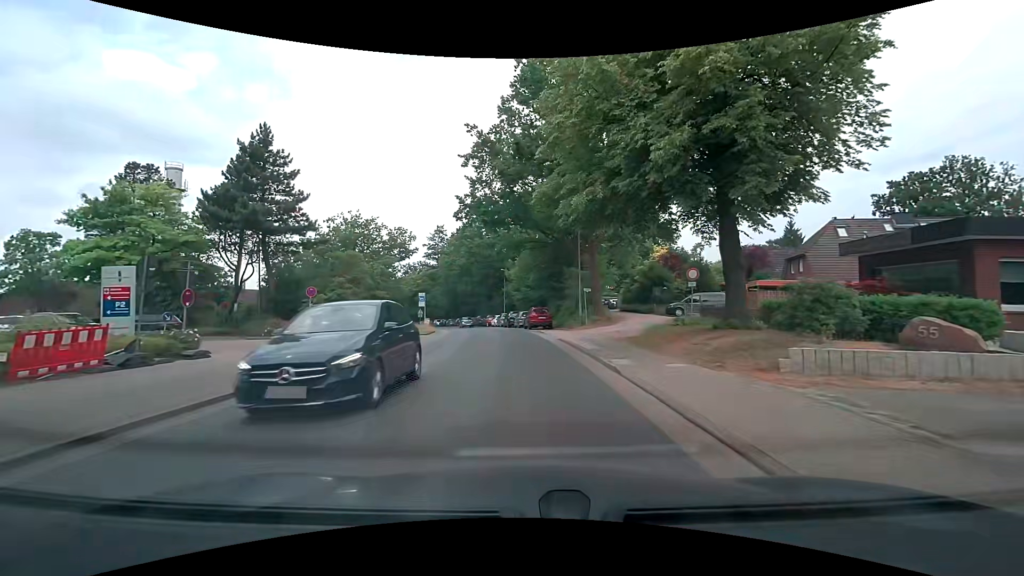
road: tertiary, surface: asphalt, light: Day
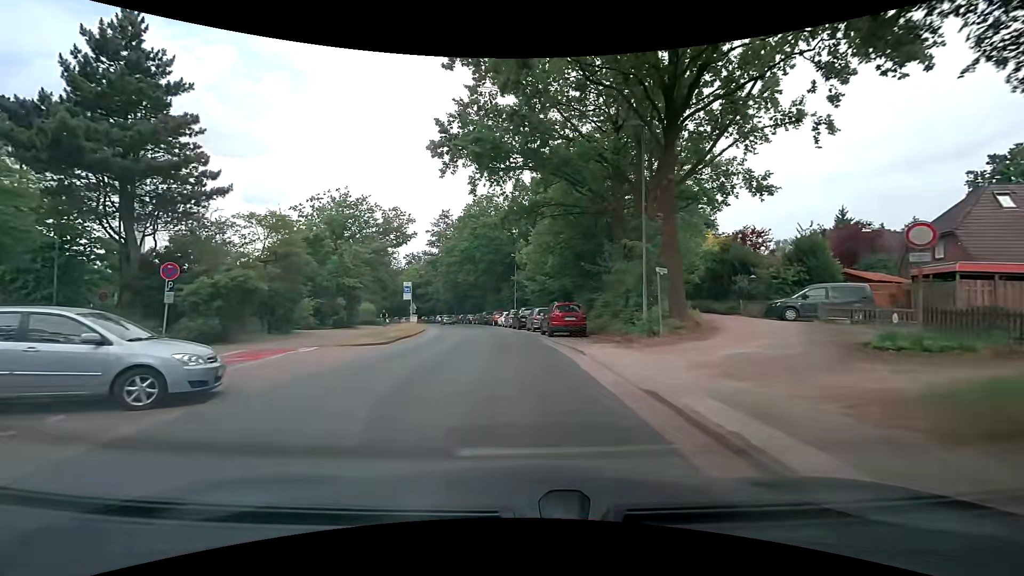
(-0.1, +13.7) m; -1°
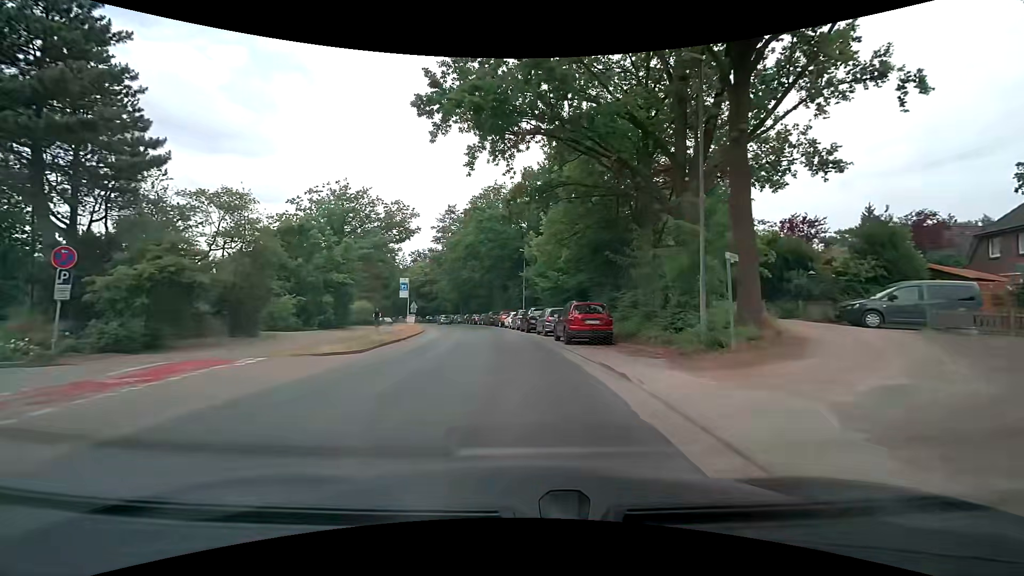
(-0.1, +4.6) m; 0°
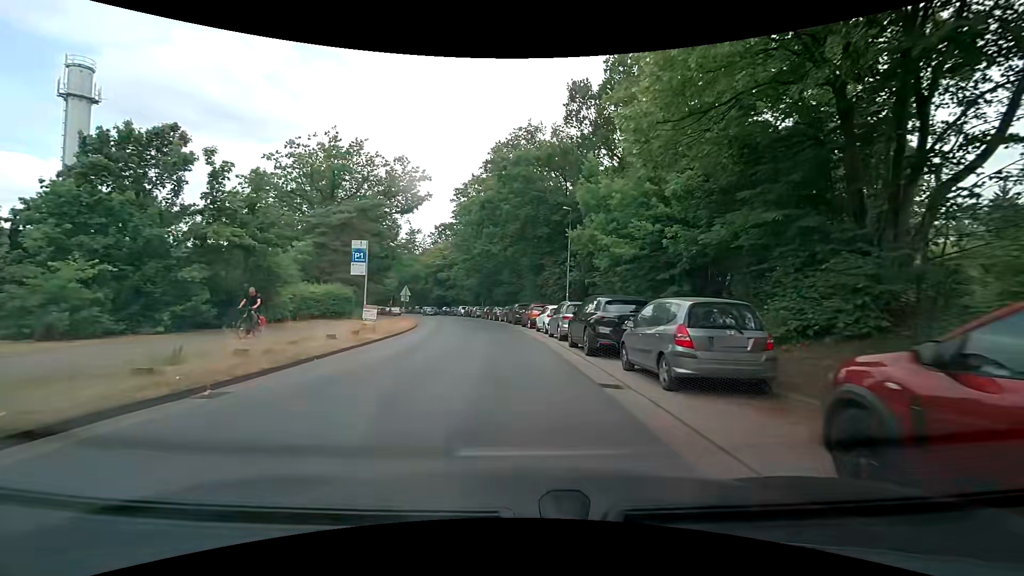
(-0.8, +18.3) m; -5°
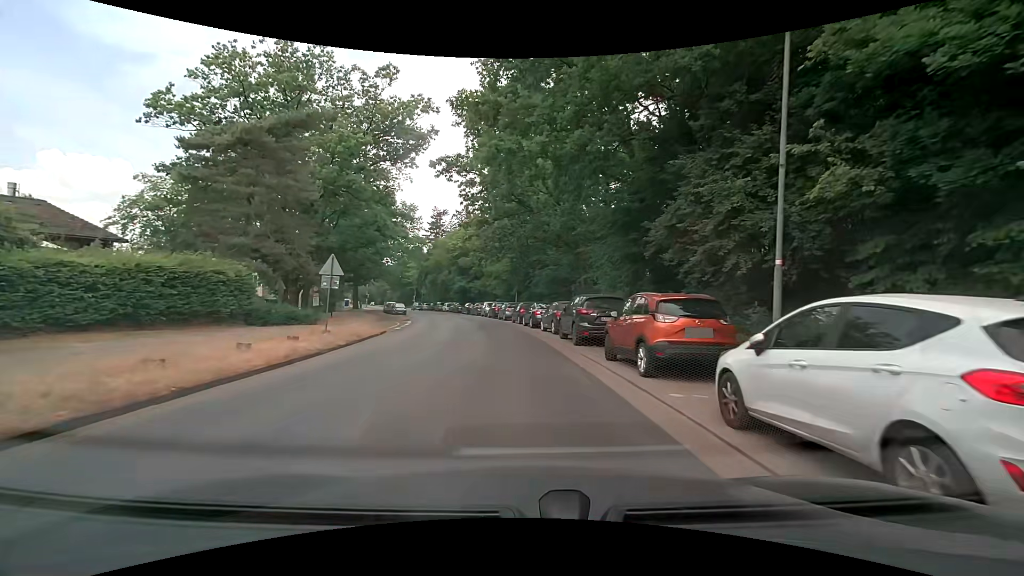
(-0.9, +22.4) m; -4°
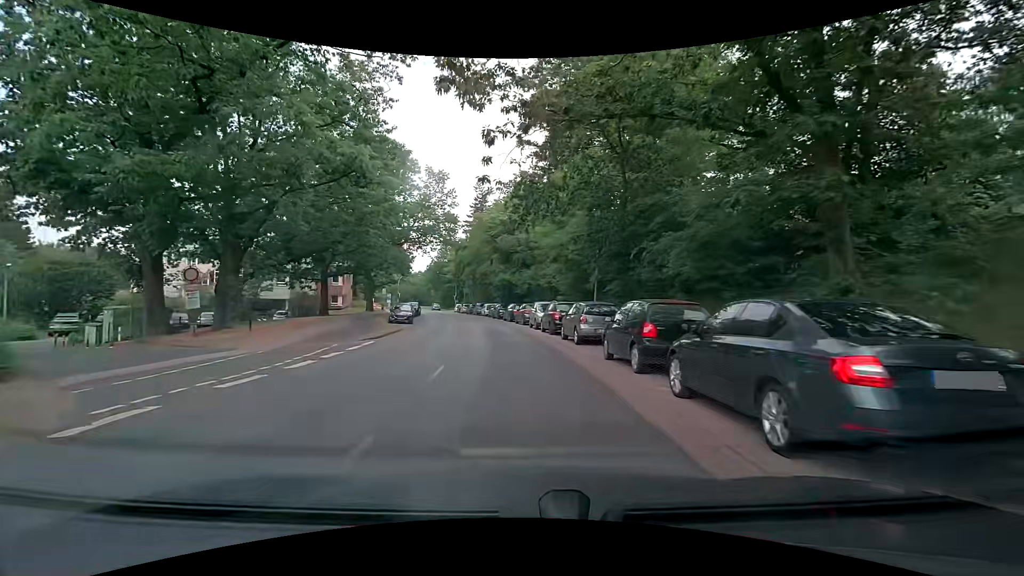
(-1.1, +22.6) m; -7°
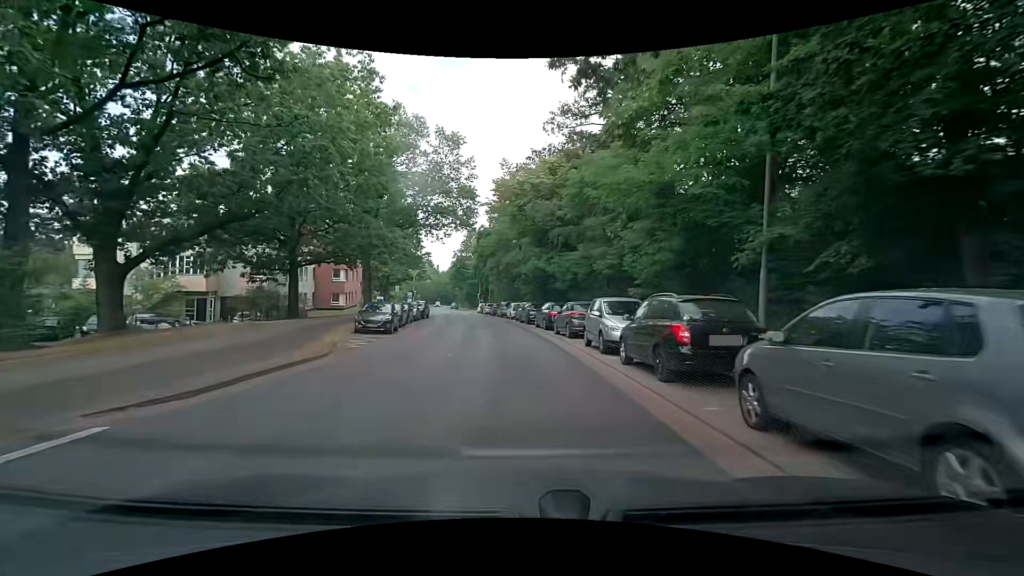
(-0.4, +13.8) m; -2°
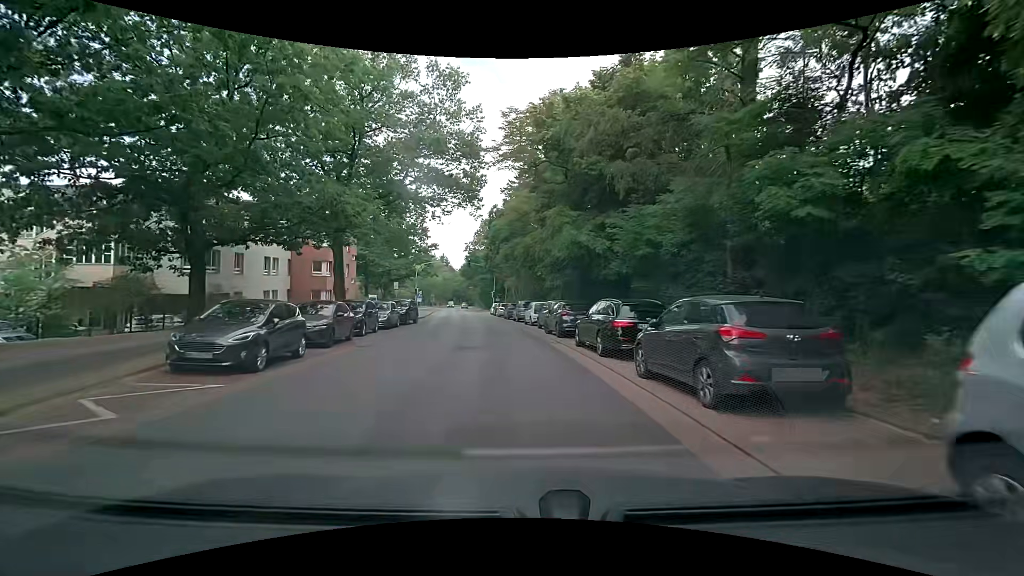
(-0.5, +13.3) m; -3°
